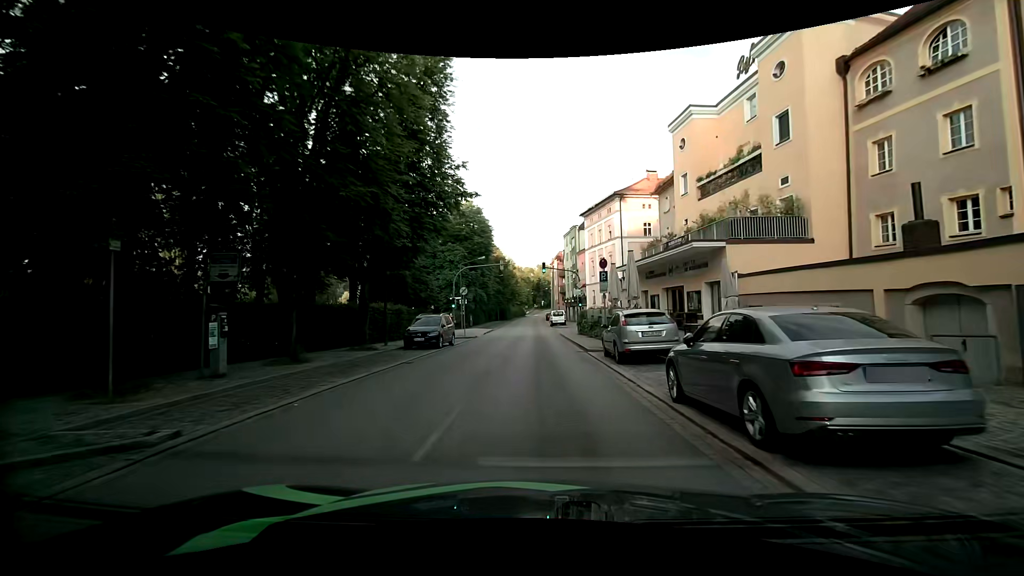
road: primary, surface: asphalt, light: Day
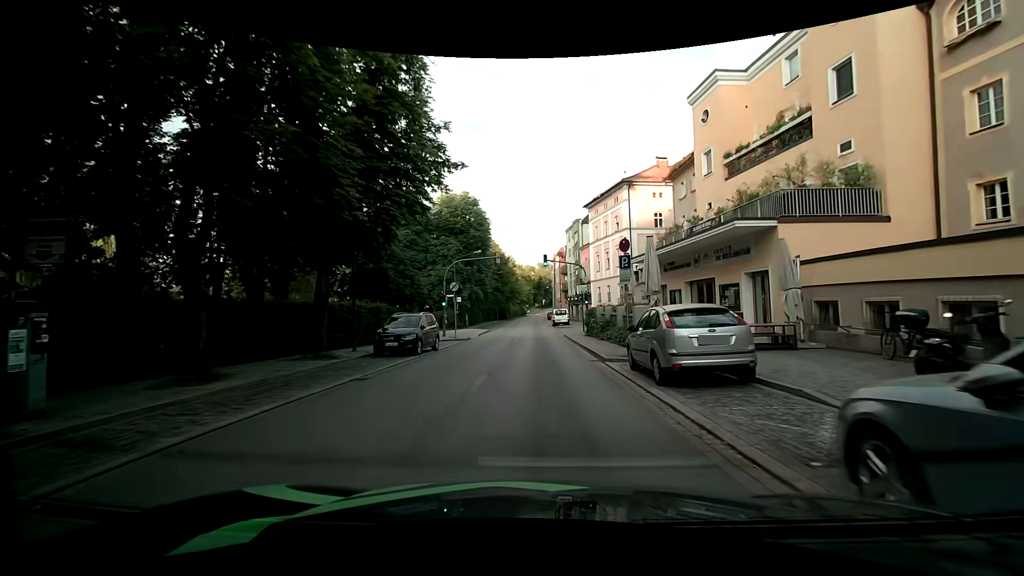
(0.0, +4.7) m; 0°
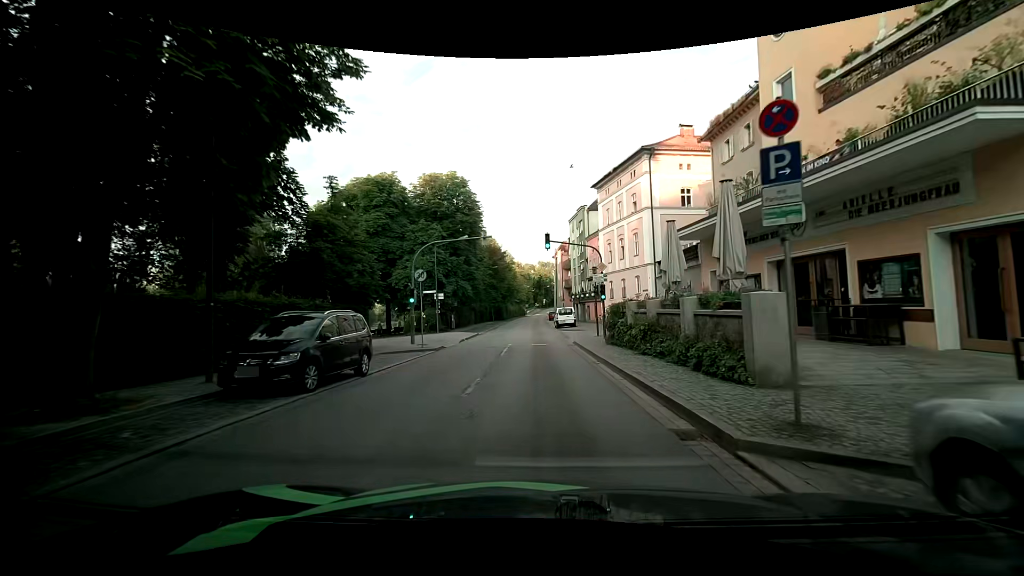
(0.0, +9.6) m; 0°
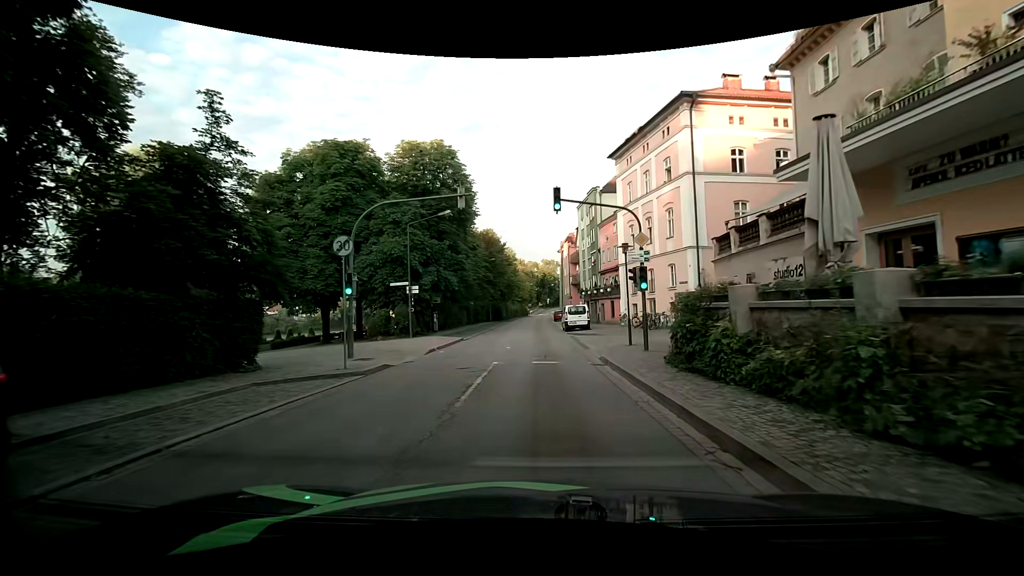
(0.0, +9.9) m; 0°
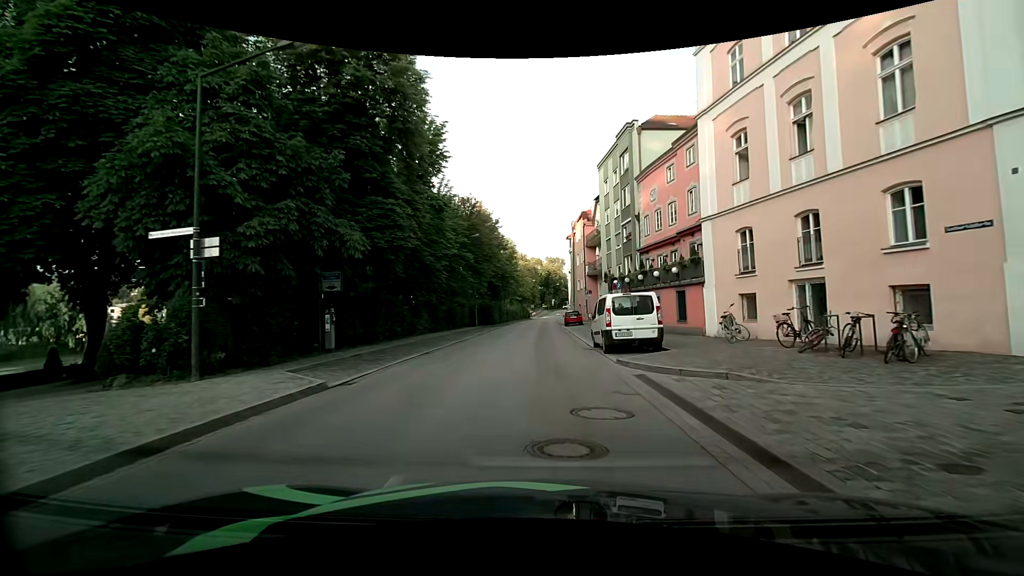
(-0.2, +20.6) m; -1°
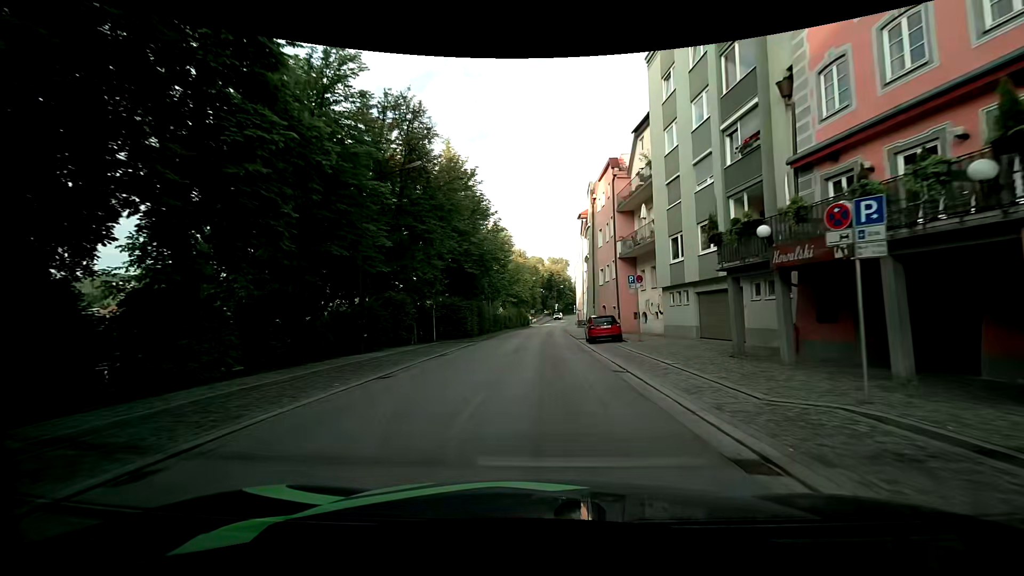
(+0.1, +22.4) m; +1°
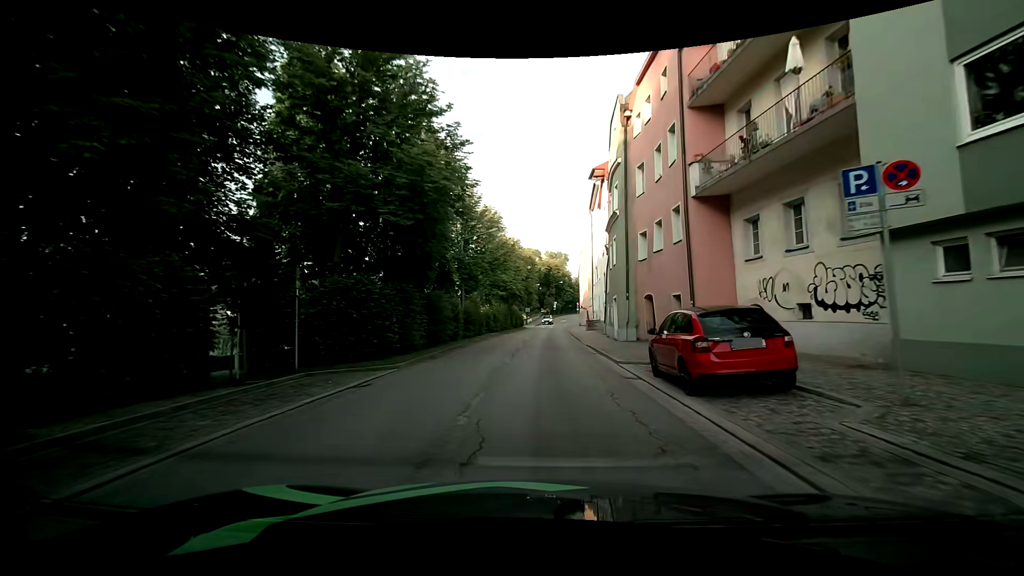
(-0.3, +17.7) m; -1°
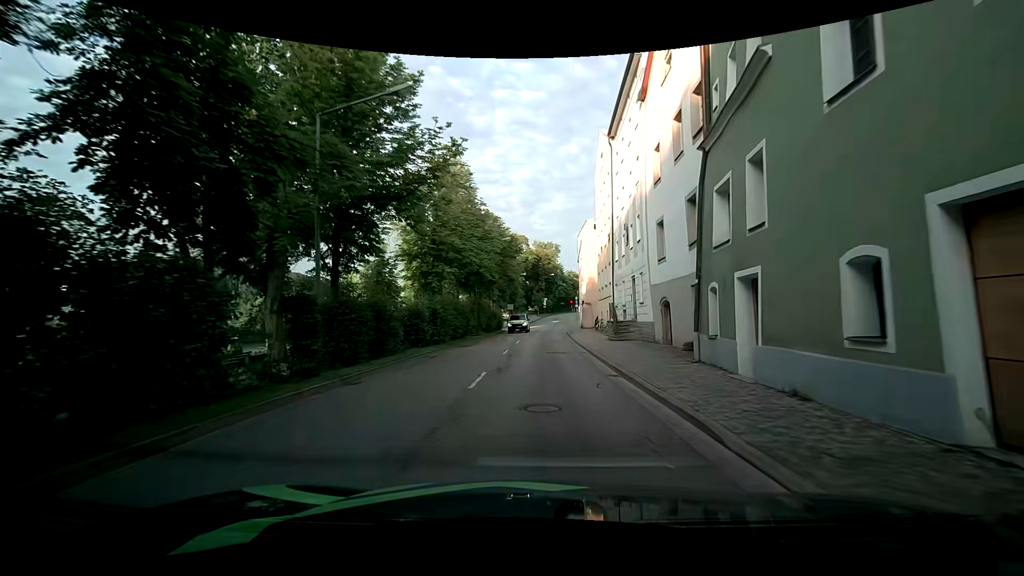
(+0.2, +23.6) m; 0°
(0, +10) (+1, +20) (+1, +30) (+2, +40) (+2, +50) (+3, +60) (+4, +70) (+5, +80) (+7, +90) (+9, +99) m
